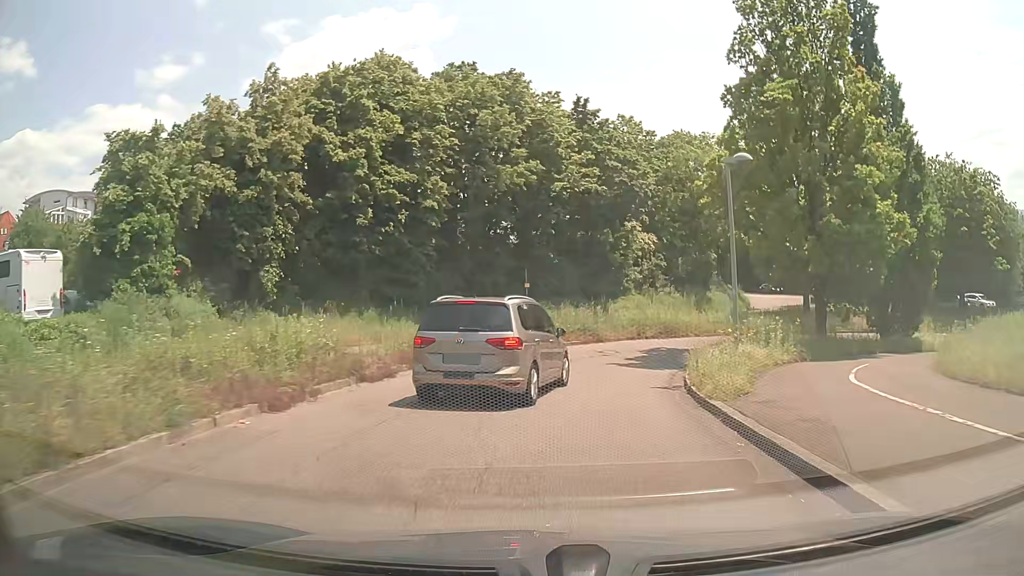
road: trunk_link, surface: asphalt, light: Day
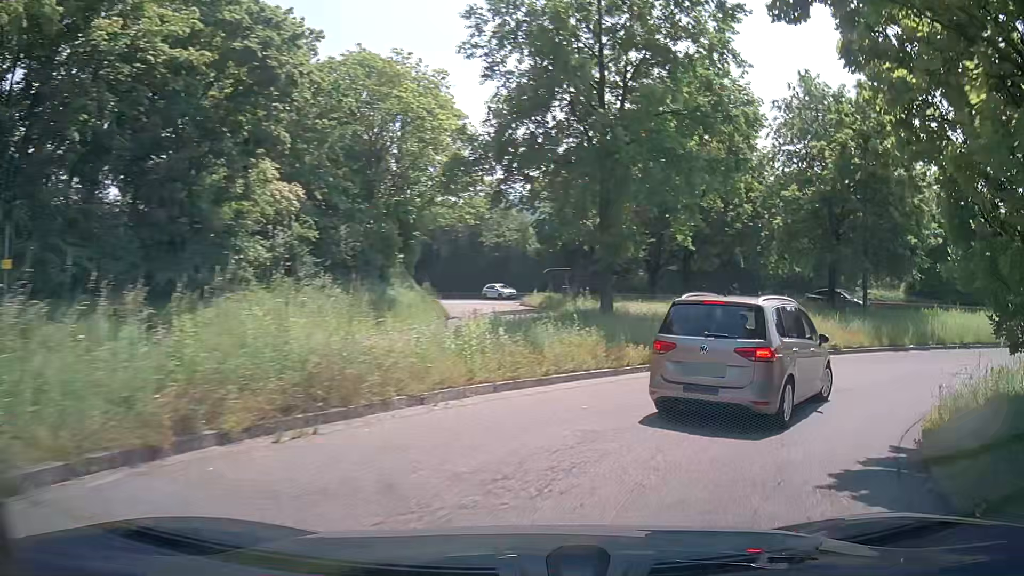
(+3.6, +21.4) m; +30°
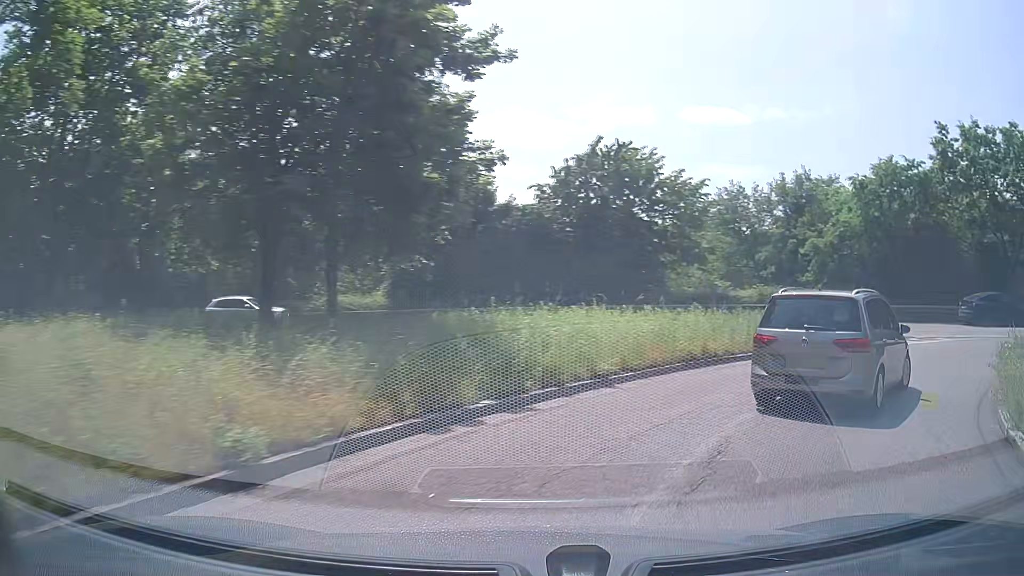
(+5.5, +13.3) m; +46°
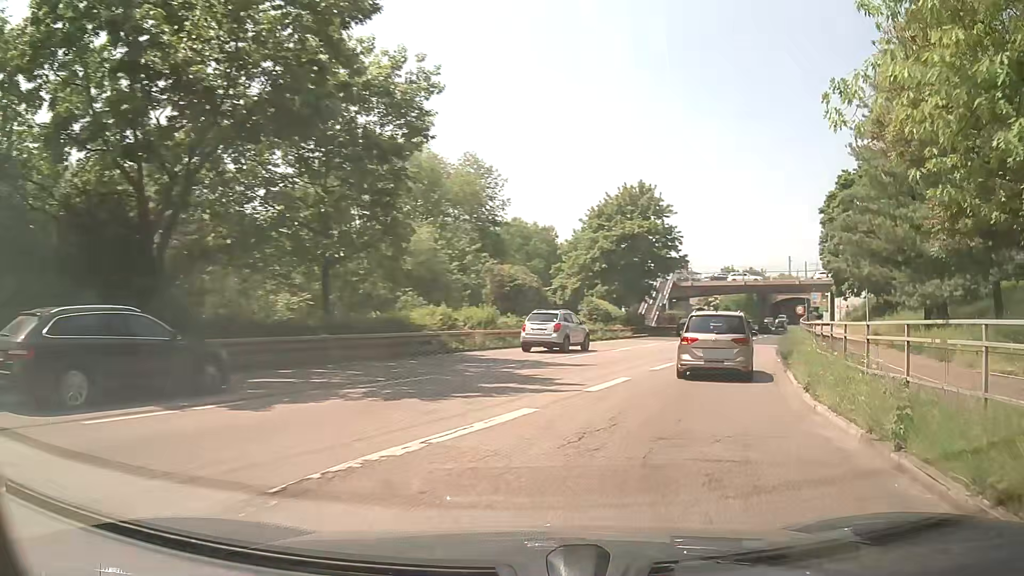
(+15.0, +18.3) m; +72°
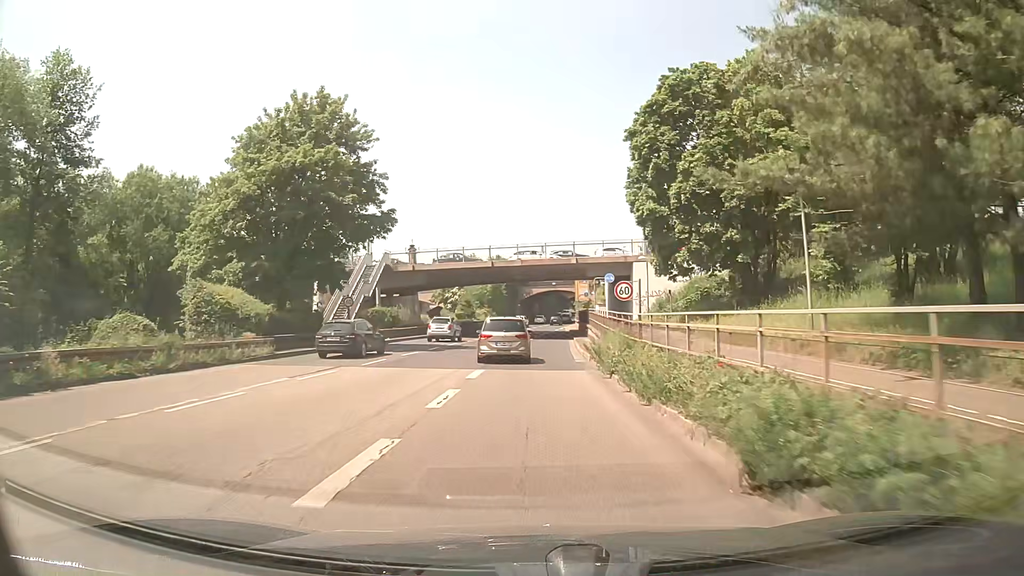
(+7.2, +25.0) m; +22°
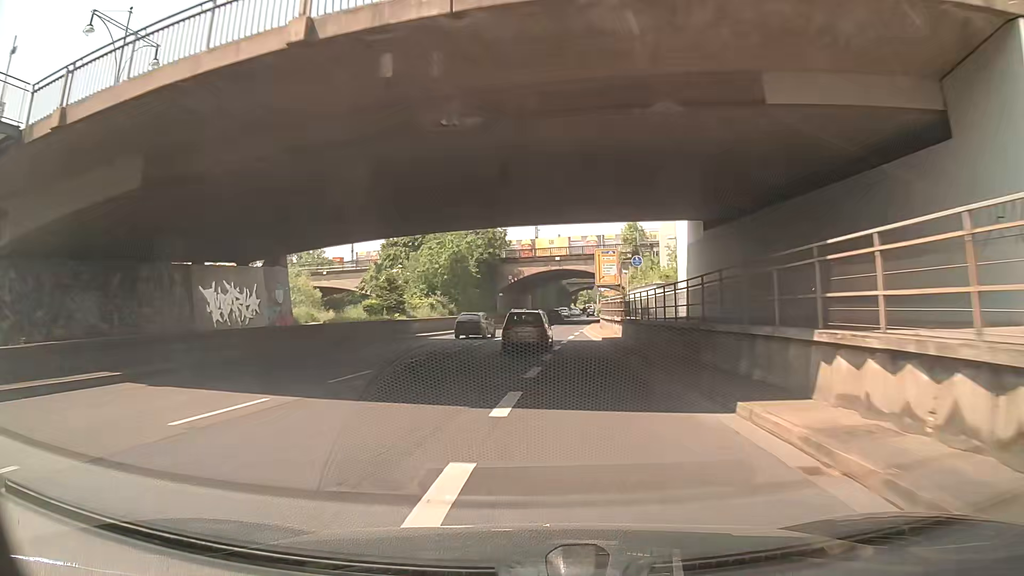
(+0.2, +44.1) m; 0°
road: trunk
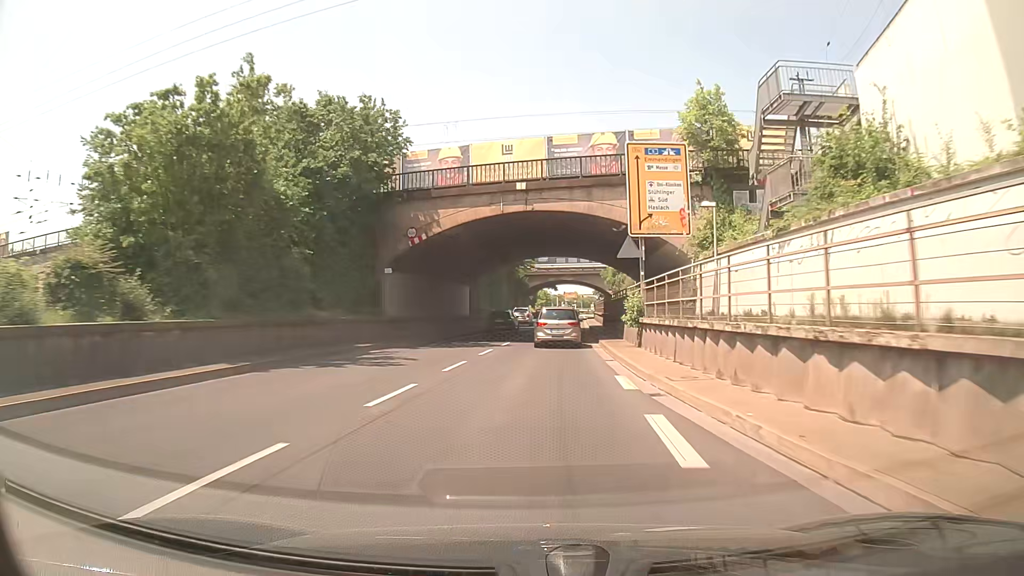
(+0.5, +39.8) m; +4°
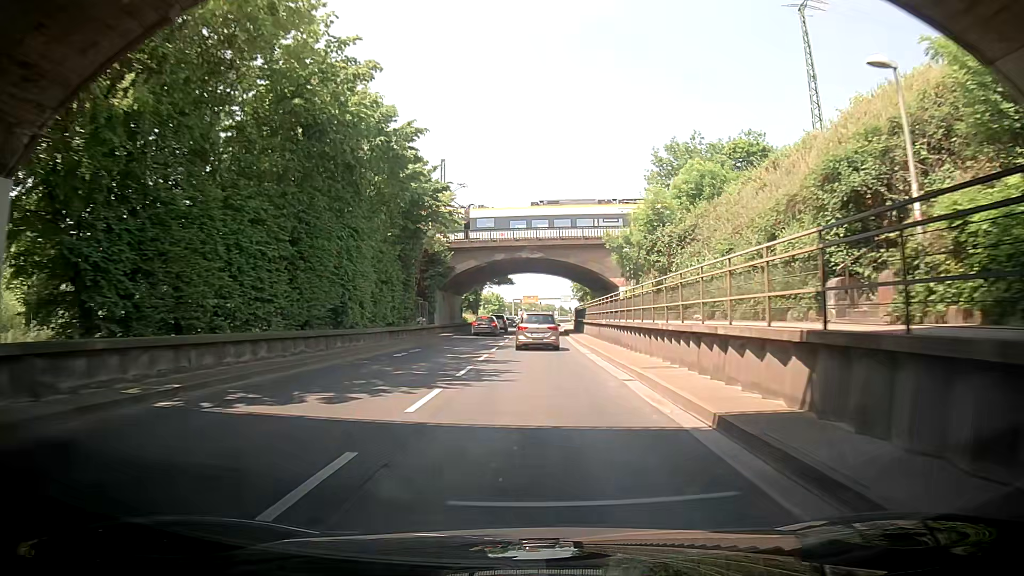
(+2.9, +47.8) m; +6°
(0, +10) (0, +20) (0, +30) (-1, +40) (-1, +50) (-1, +60) (-1, +70) (-1, +80) (-1, +90) (-1, +100) m
